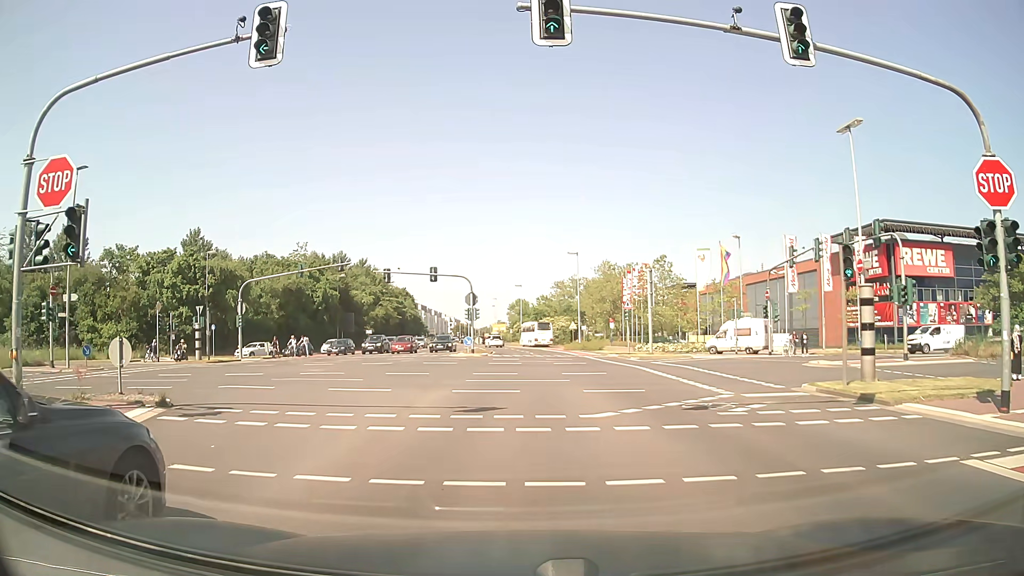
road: secondary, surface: asphalt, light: Day
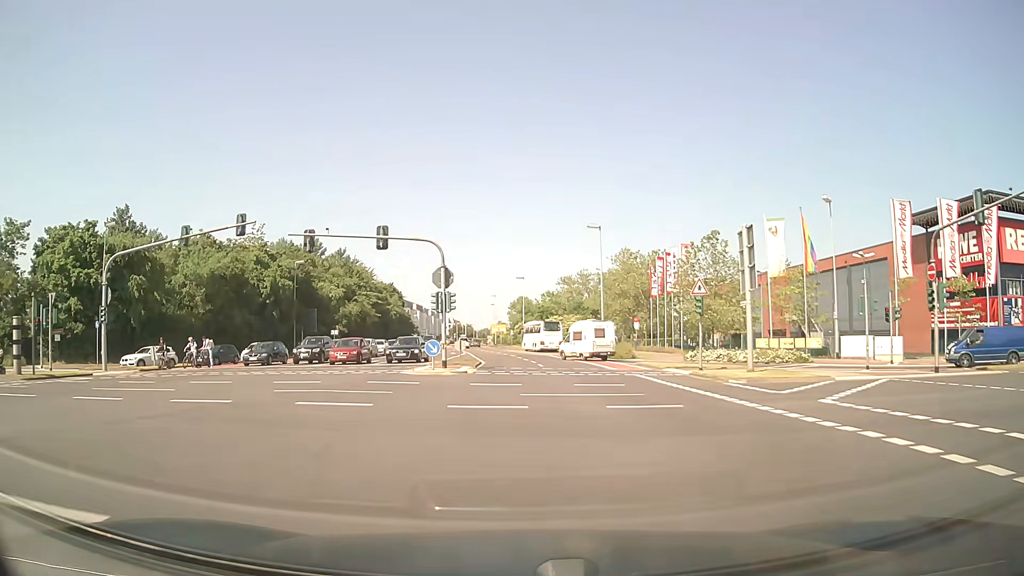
(+0.2, +20.2) m; 0°
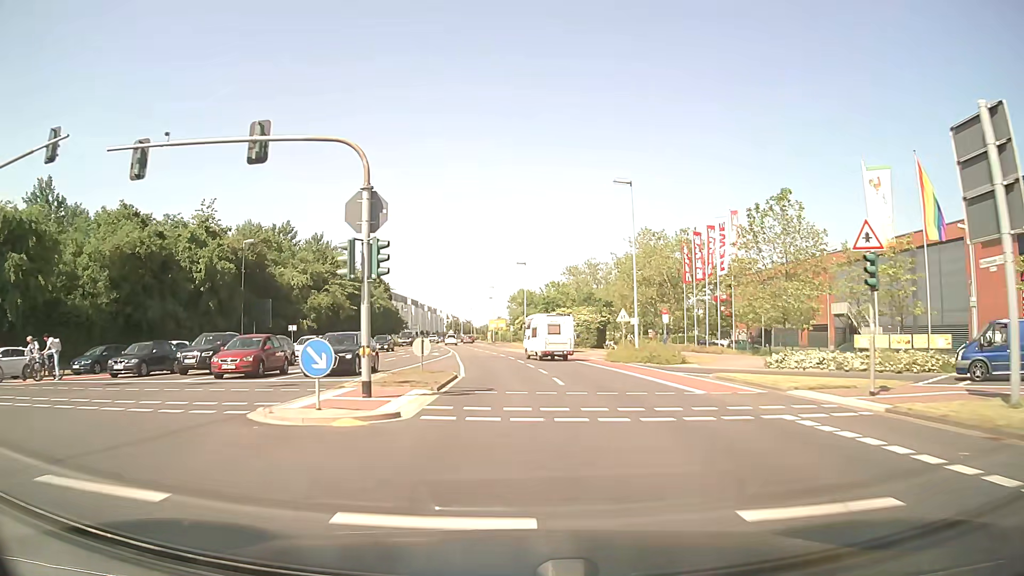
(-0.1, +15.7) m; 0°
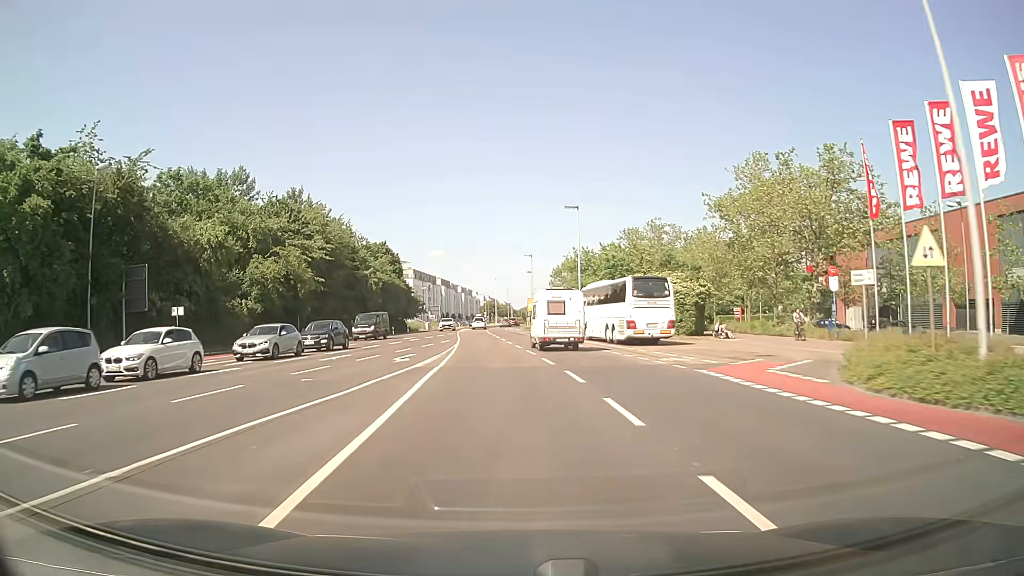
(-0.7, +28.5) m; -3°
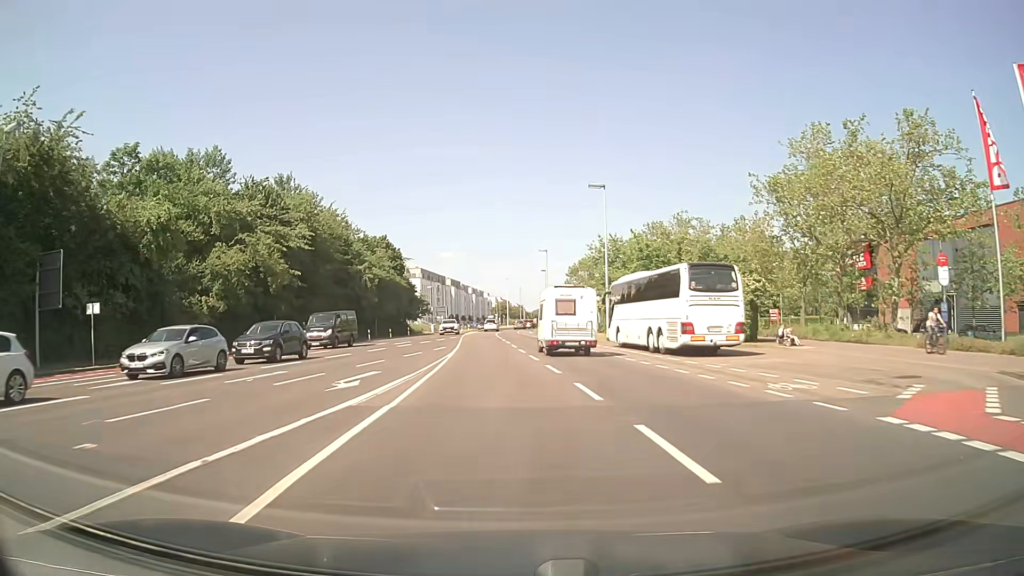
(-0.1, +9.2) m; -1°
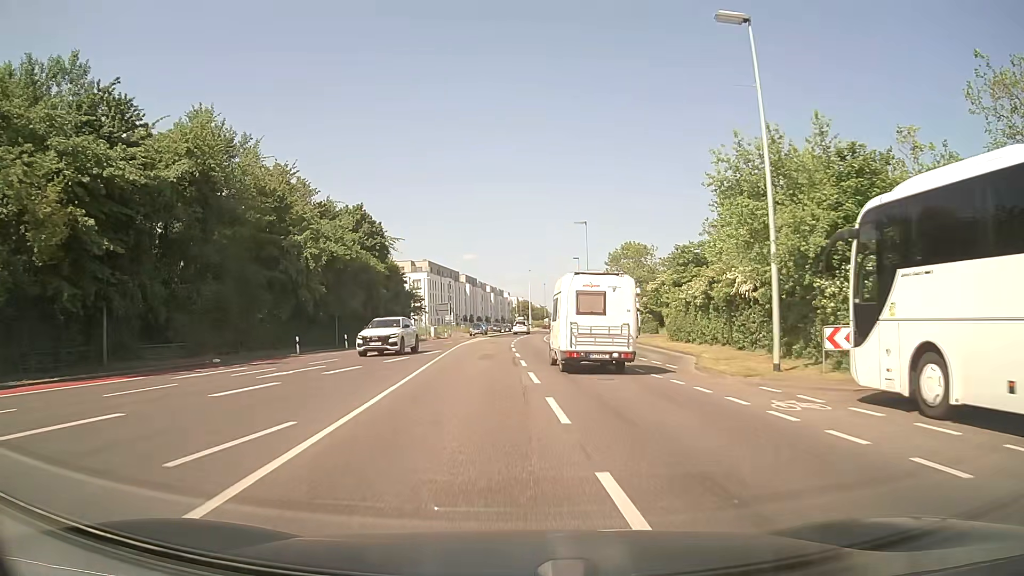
(-0.5, +26.2) m; -2°
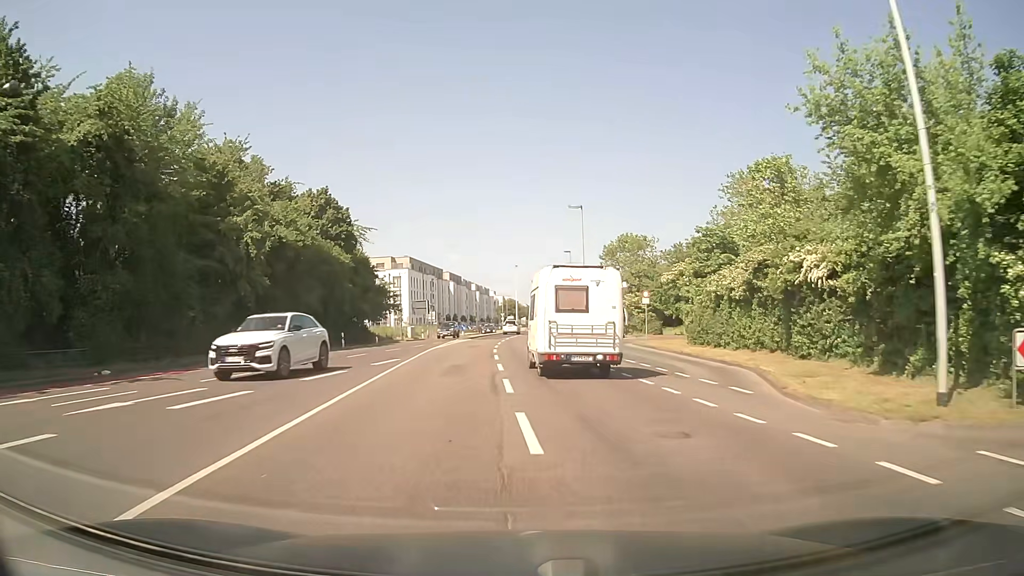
(+0.1, +8.2) m; +1°
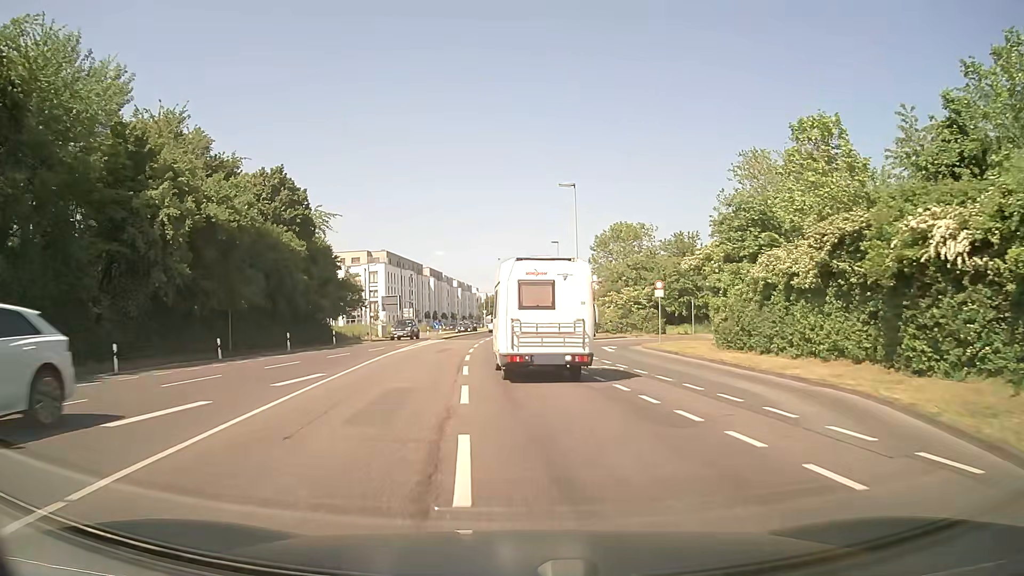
(+0.1, +7.9) m; +2°
(0, +10) (0, +20) (0, +30) (-1, +40) (-1, +50) (-1, +60) (0, +70) (0, +80) (+2, +90) (+6, +99) m
